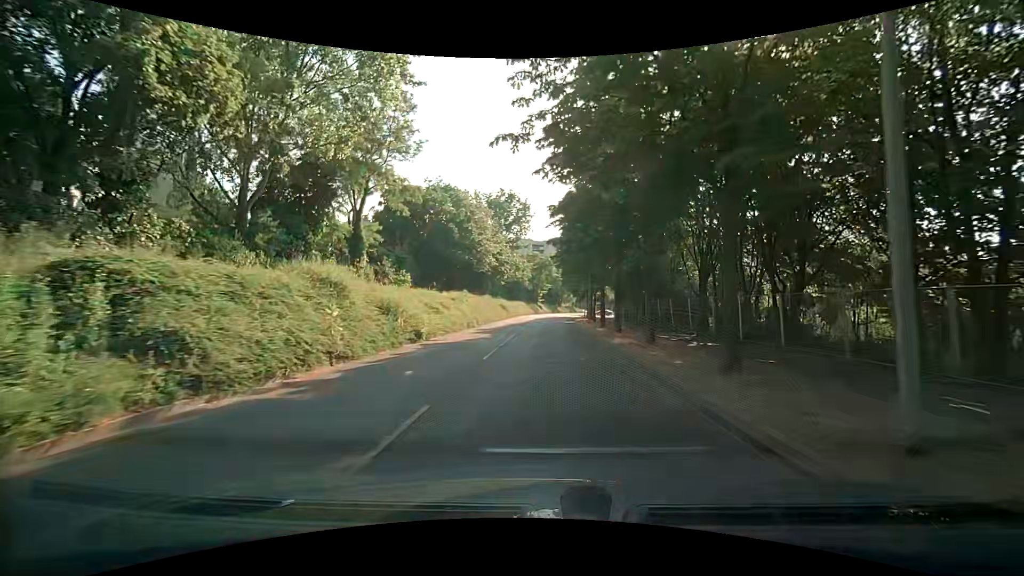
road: tertiary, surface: asphalt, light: Day
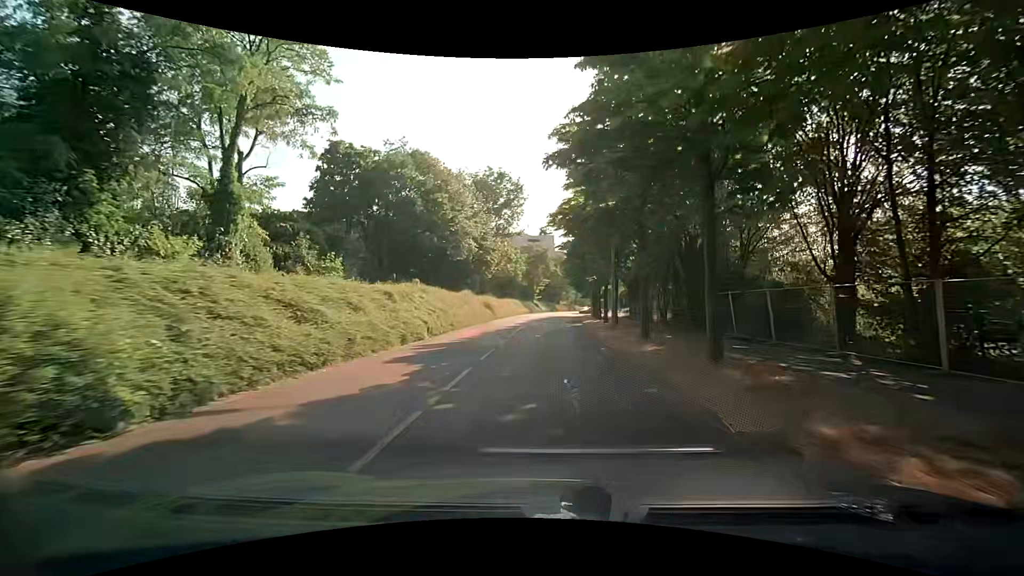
(0.0, +13.9) m; 0°
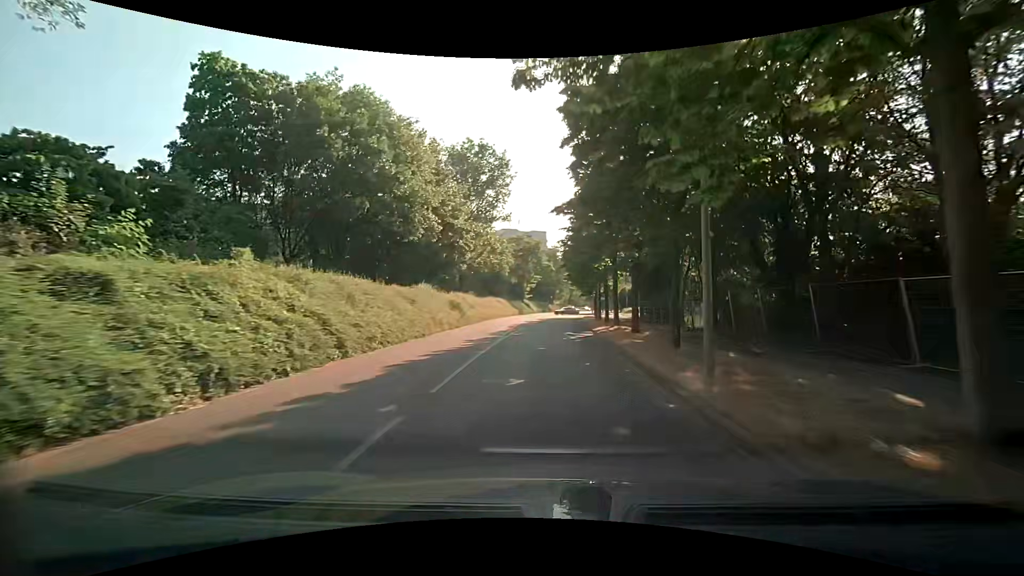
(+0.1, +13.8) m; +1°
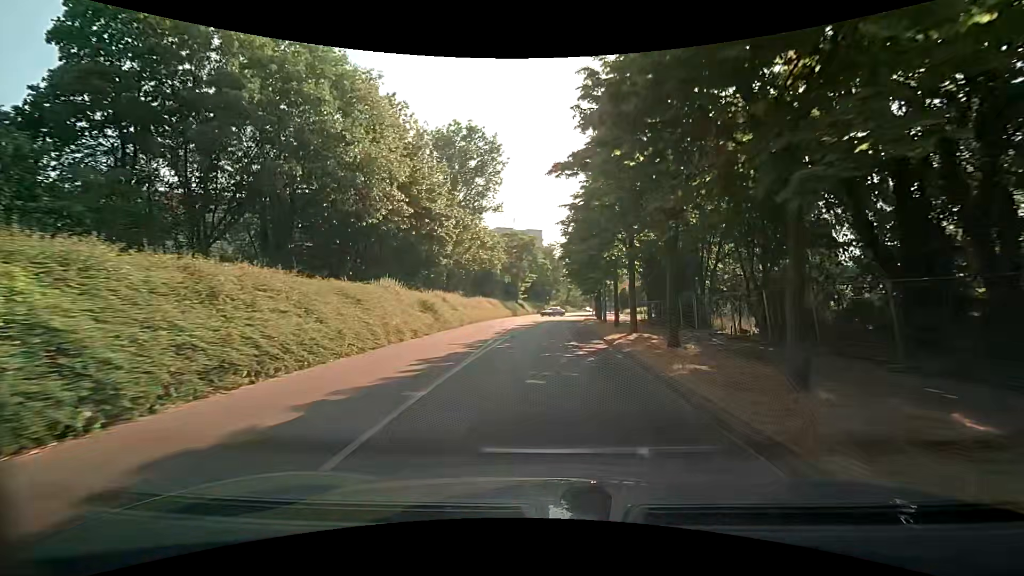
(0.0, +6.8) m; 0°
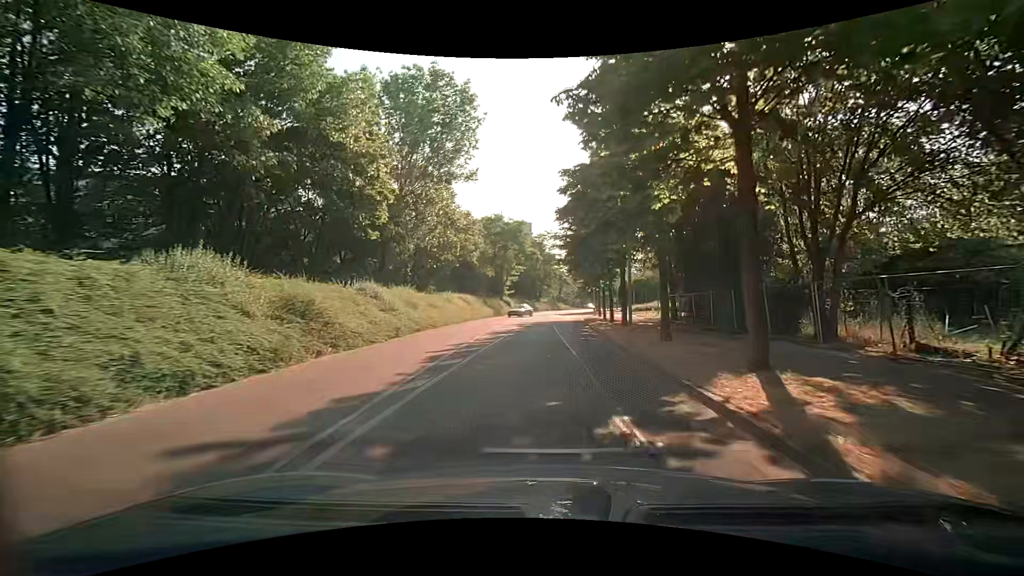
(+0.1, +13.5) m; +1°
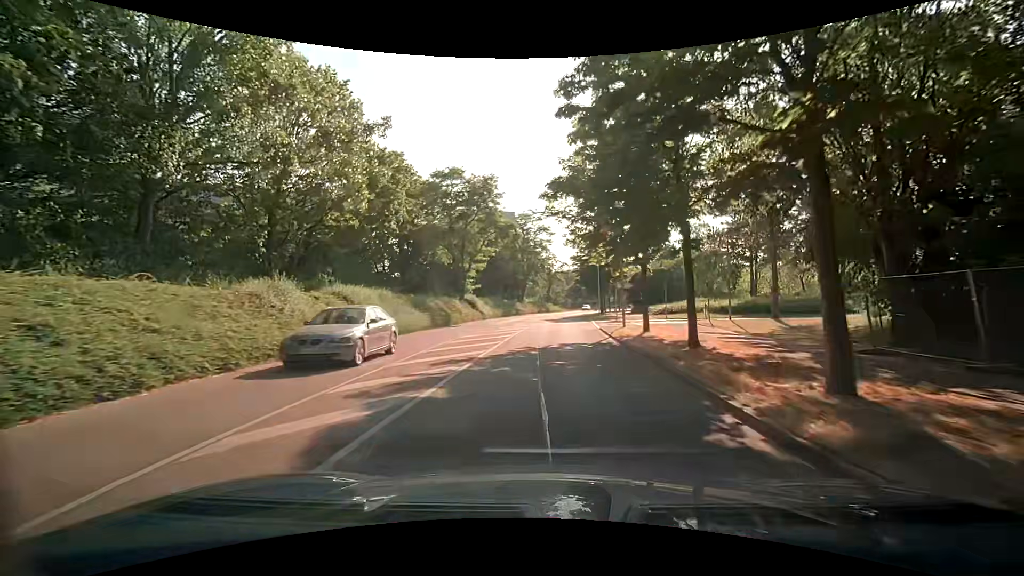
(+0.7, +26.6) m; +2°
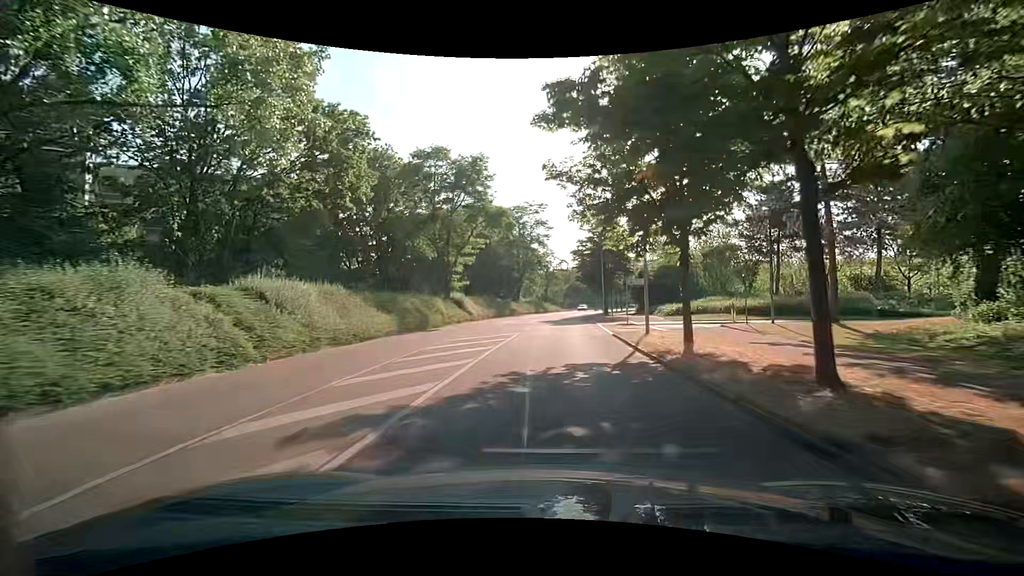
(+0.1, +6.5) m; +1°
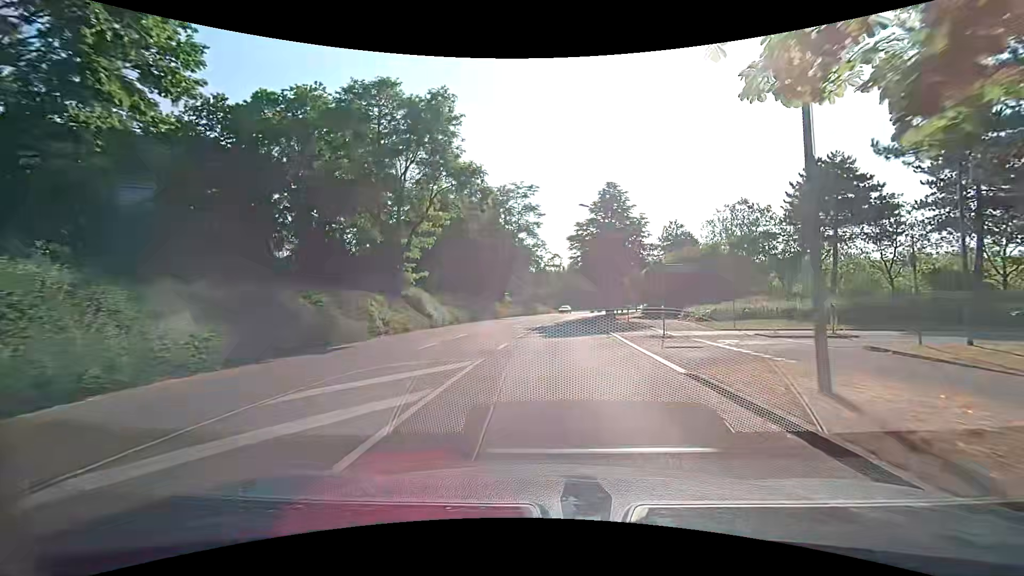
(0.0, +12.7) m; 0°
(0, +10) (+1, +20) (+1, +30) (+2, +40) (+3, +50) (+4, +60) (+6, +70) (+8, +79) (+11, +89) (+13, +99) m
